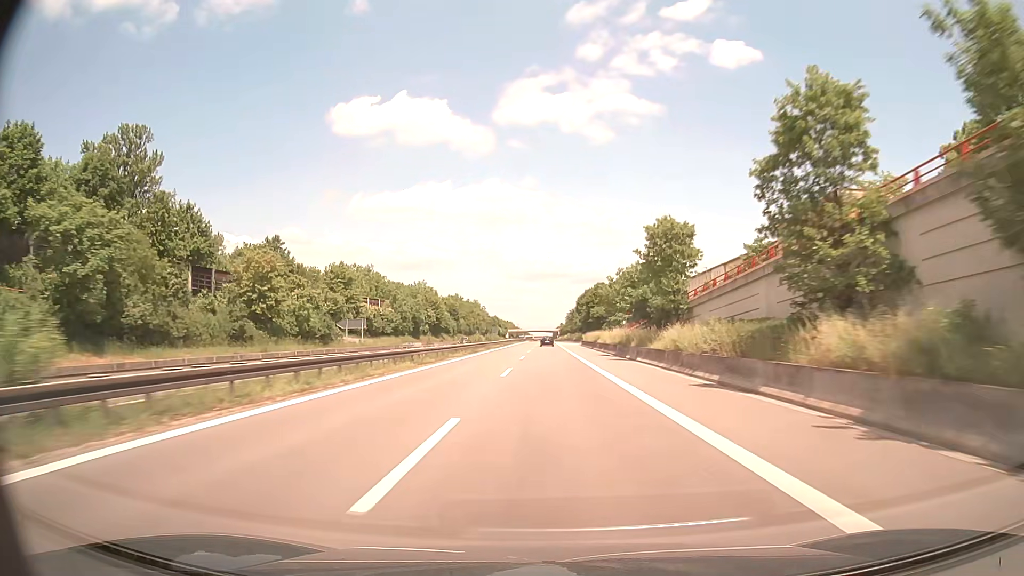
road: trunk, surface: asphalt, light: Day
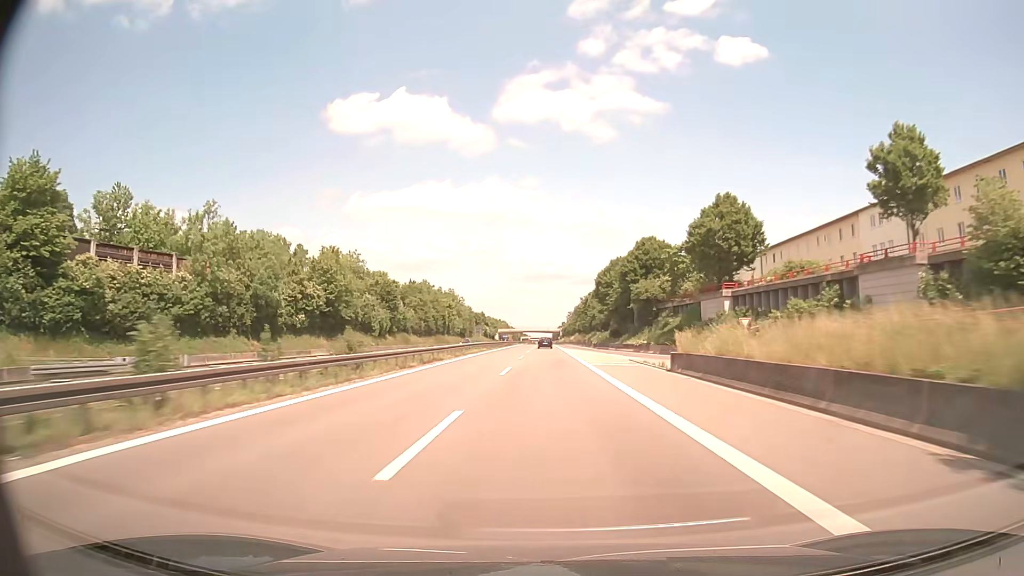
(+0.1, +71.0) m; 0°
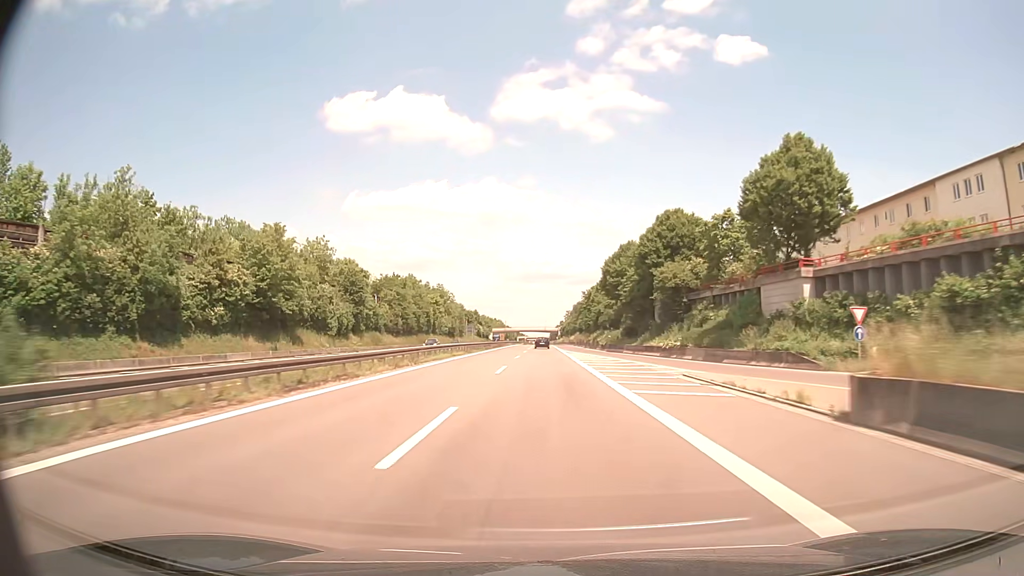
(+0.1, +17.6) m; 0°
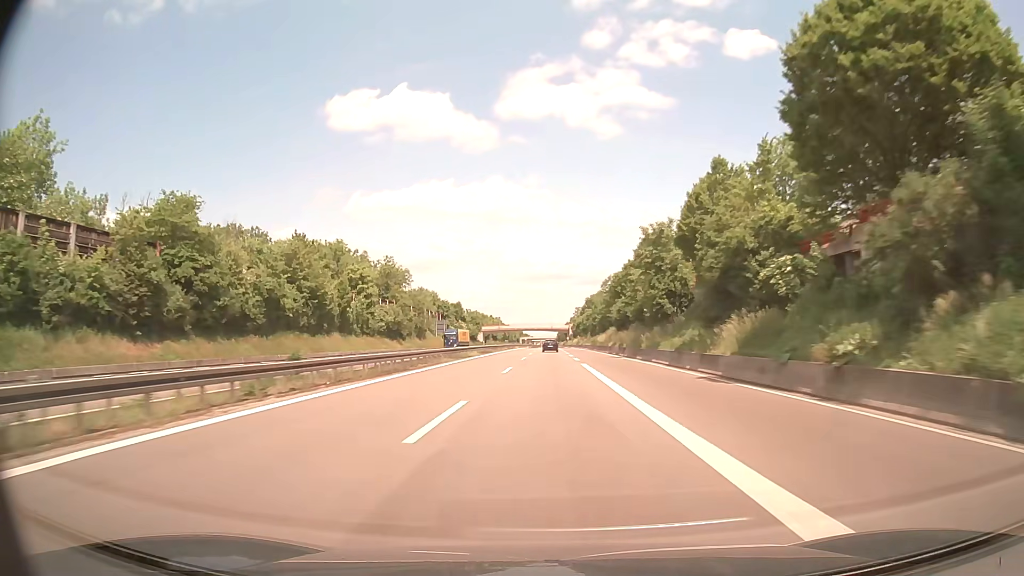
(-0.3, +70.7) m; -1°
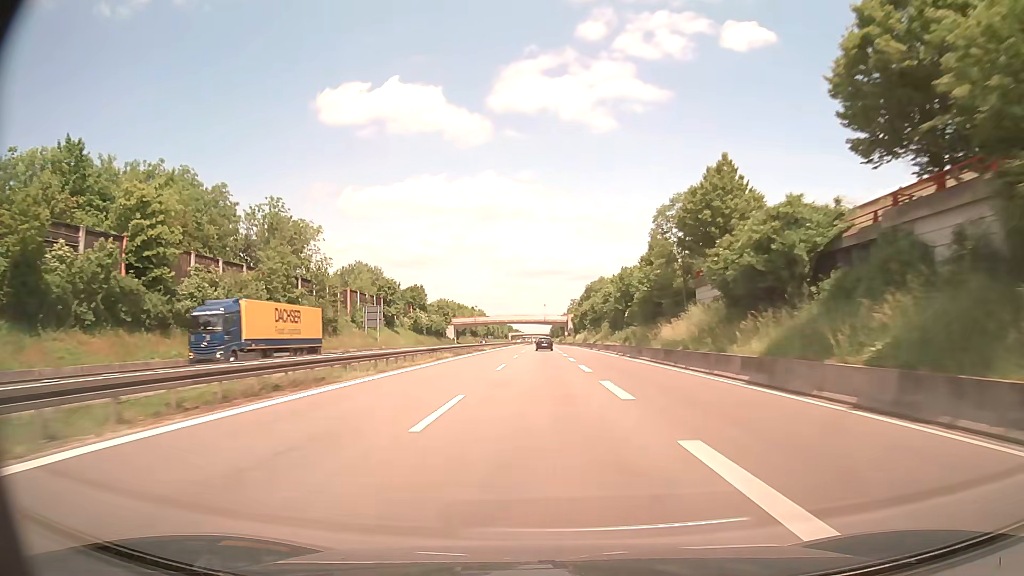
(+0.2, +53.4) m; +1°
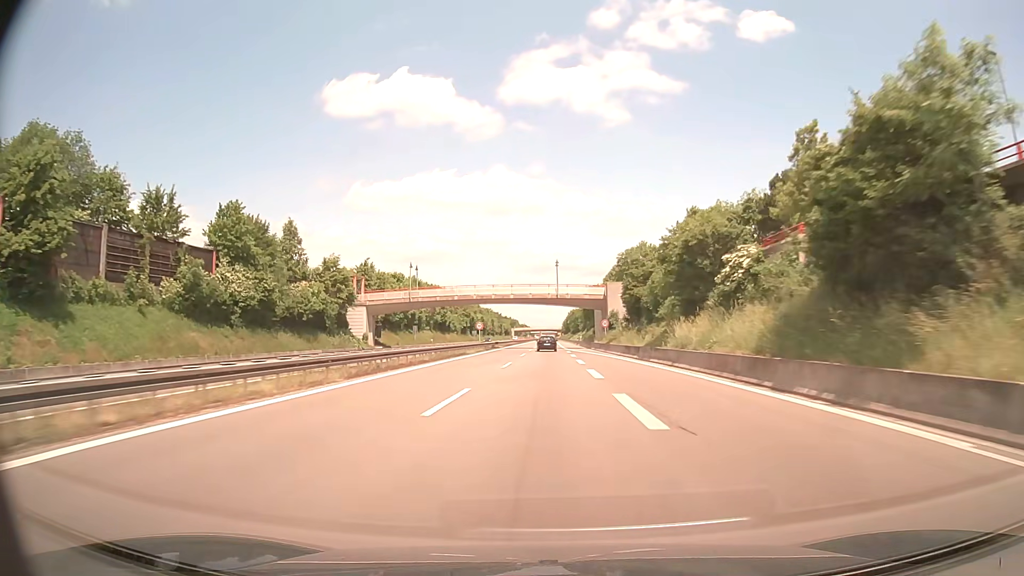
(-0.2, +88.6) m; -1°
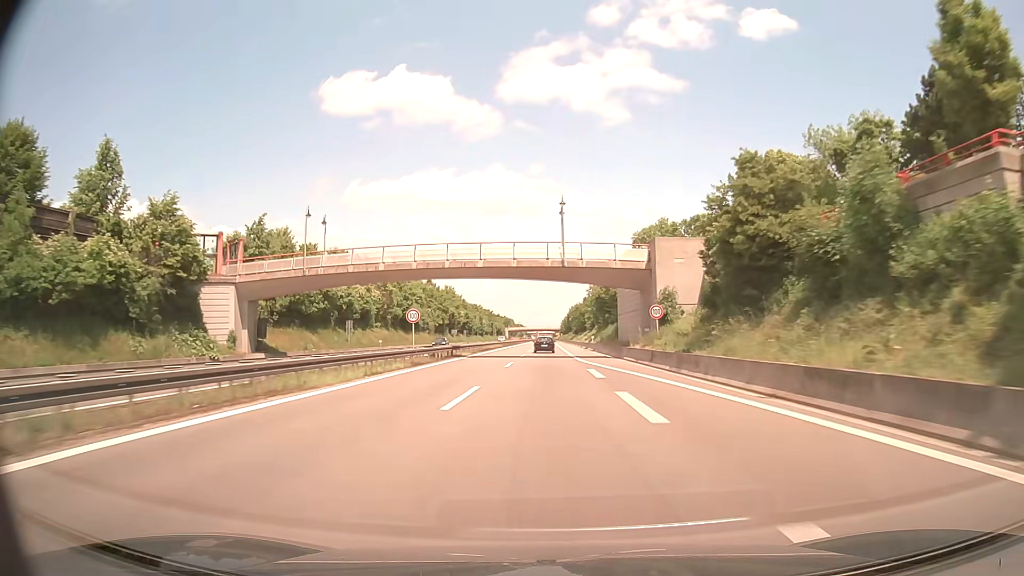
(0.0, +35.1) m; 0°
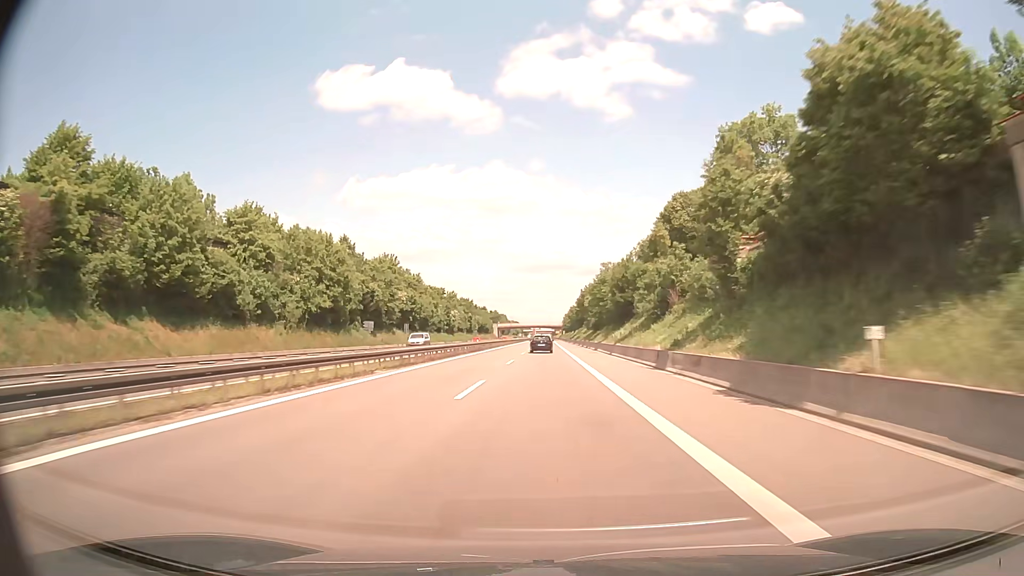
(+0.1, +70.5) m; 0°
(0, +10) (0, +20) (0, +30) (0, +40) (0, +50) (0, +60) (0, +70) (0, +80) (0, +90) (0, +100) m
